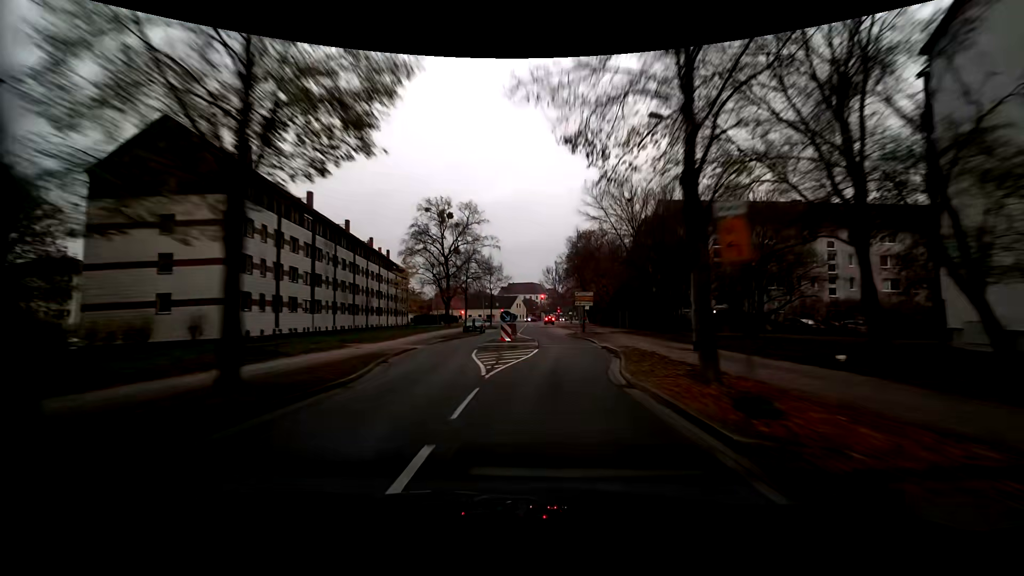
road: residential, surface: asphalt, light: Day
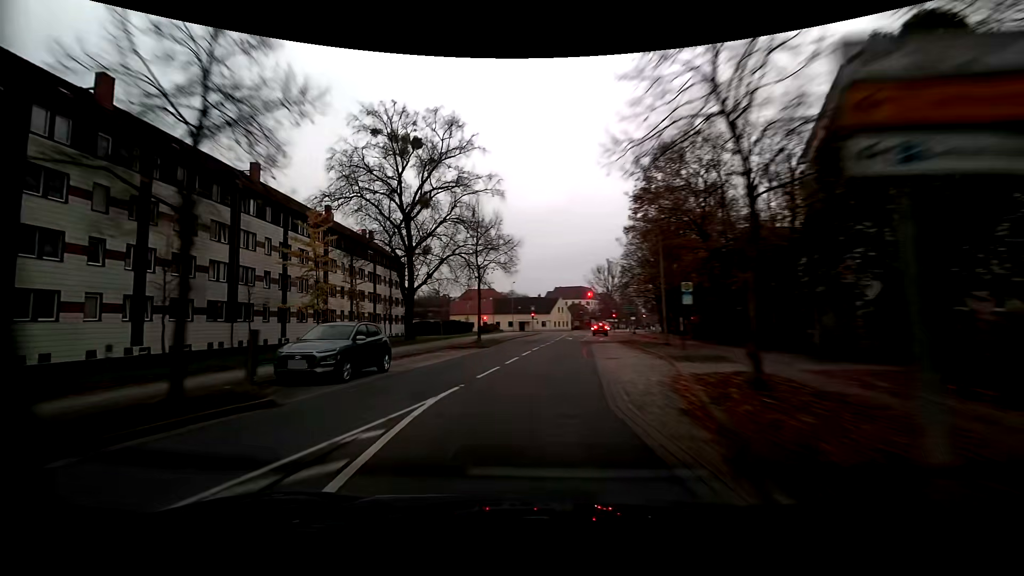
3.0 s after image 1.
(+1.1, +34.3) m; -7°
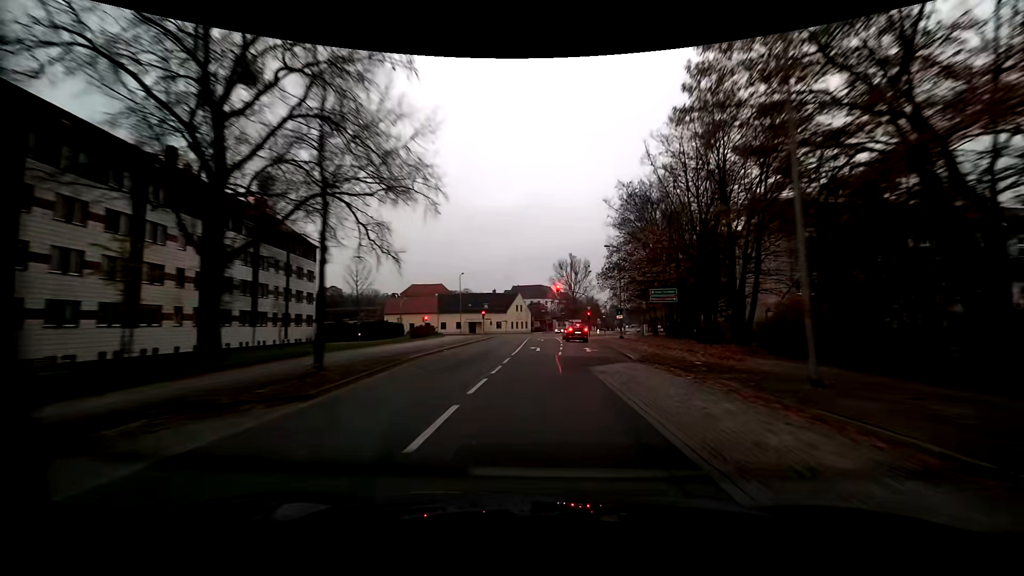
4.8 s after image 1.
(+0.8, +20.3) m; +6°
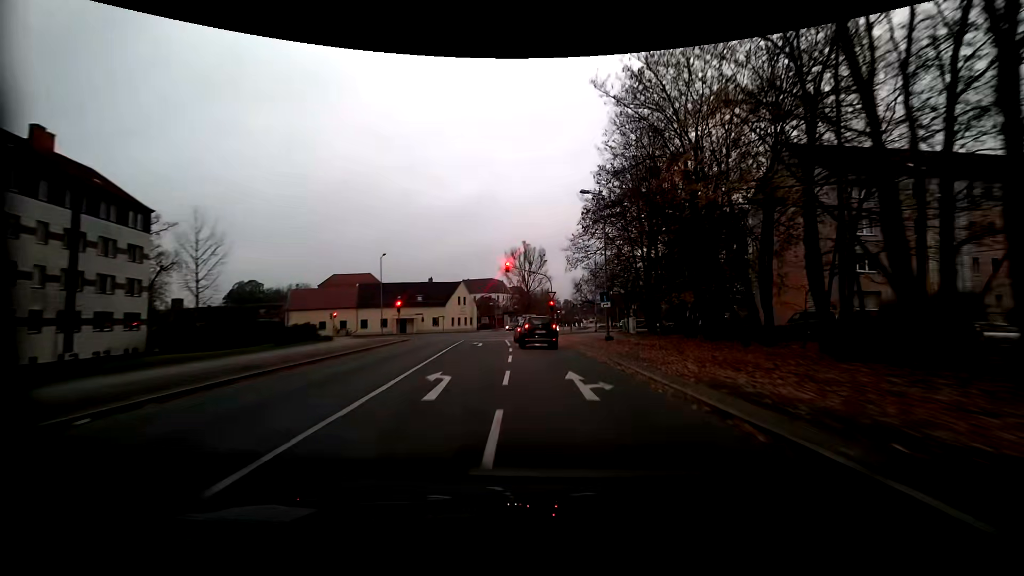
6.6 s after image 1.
(+0.9, +19.3) m; +6°
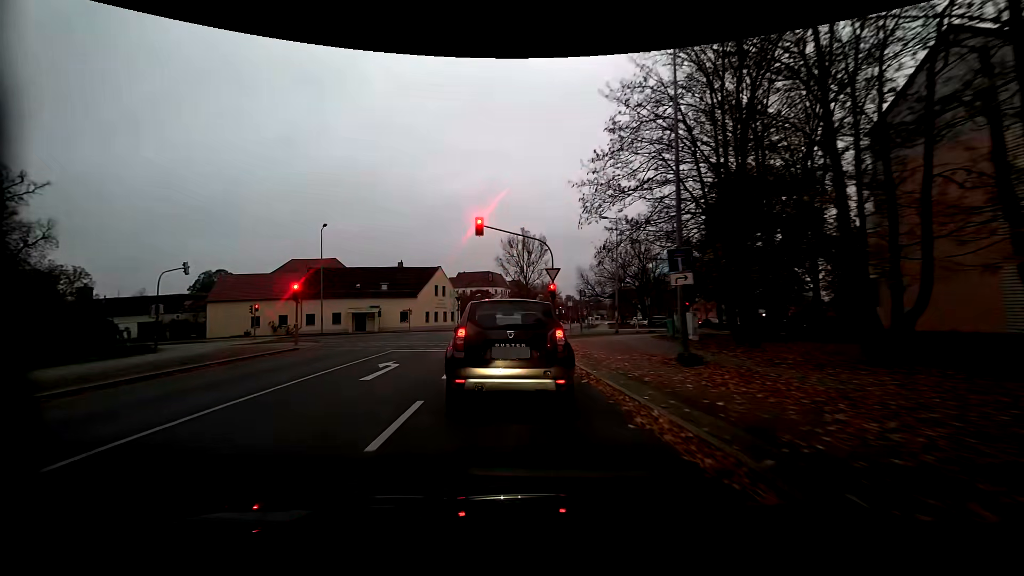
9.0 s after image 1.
(+0.1, +16.5) m; -2°
